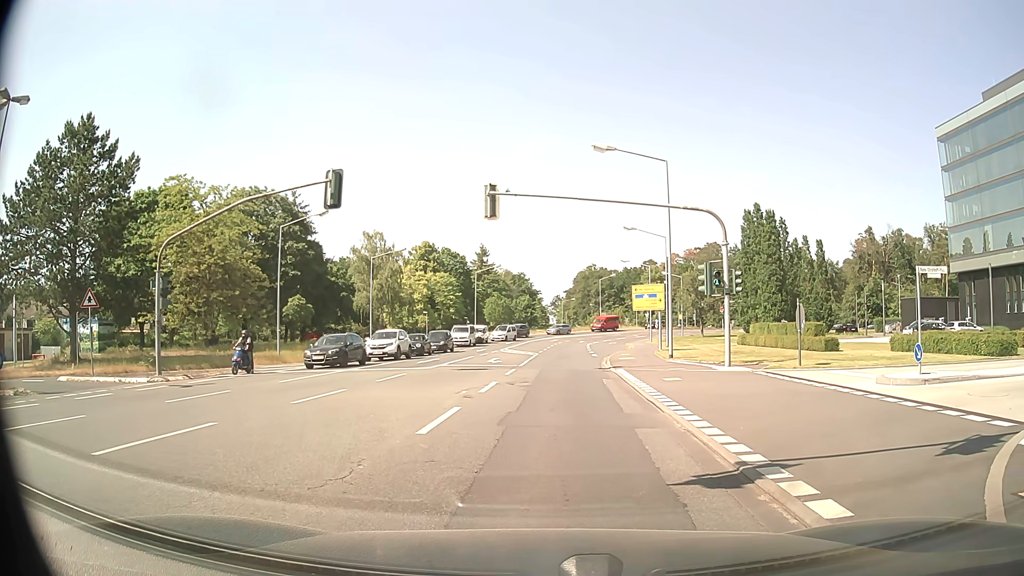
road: tertiary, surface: asphalt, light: Day
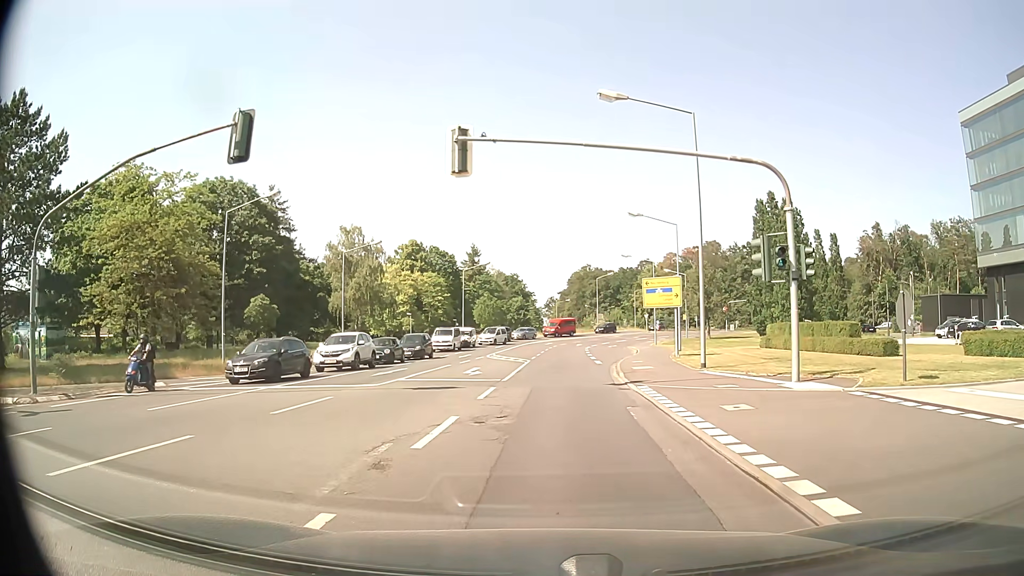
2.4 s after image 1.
(+0.2, +7.5) m; +1°
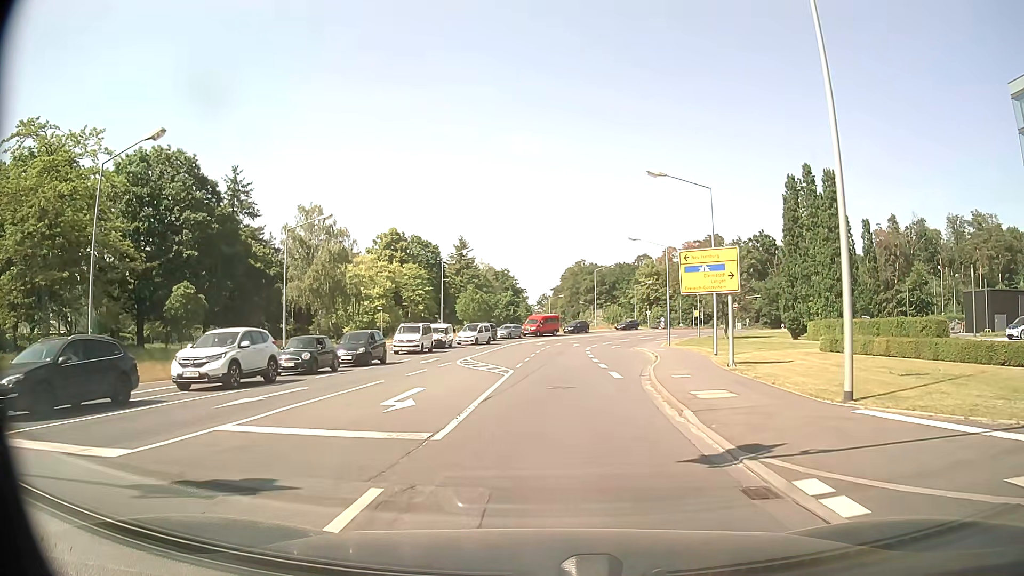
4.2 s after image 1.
(+0.2, +11.7) m; +1°
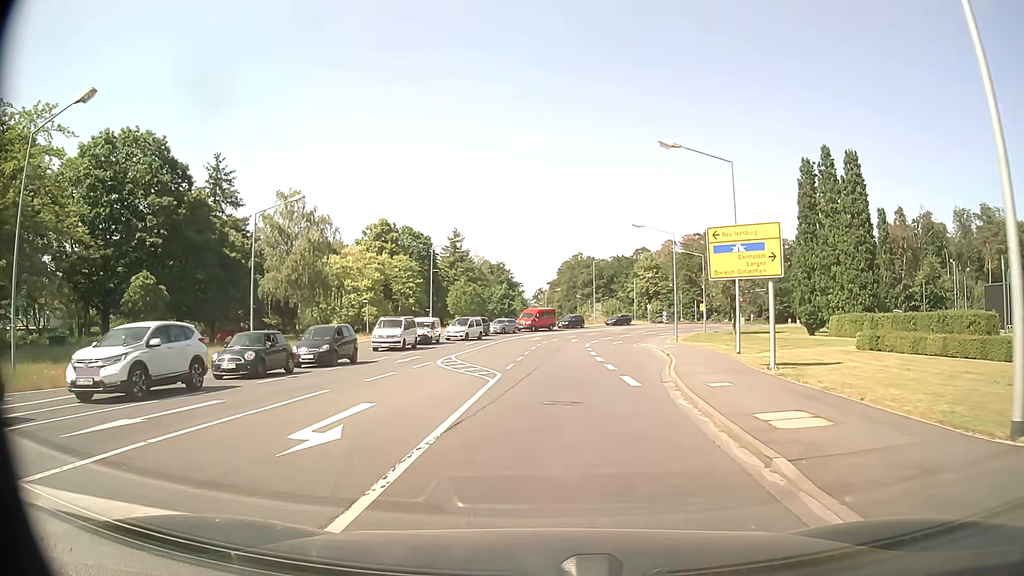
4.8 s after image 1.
(0.0, +4.7) m; 0°
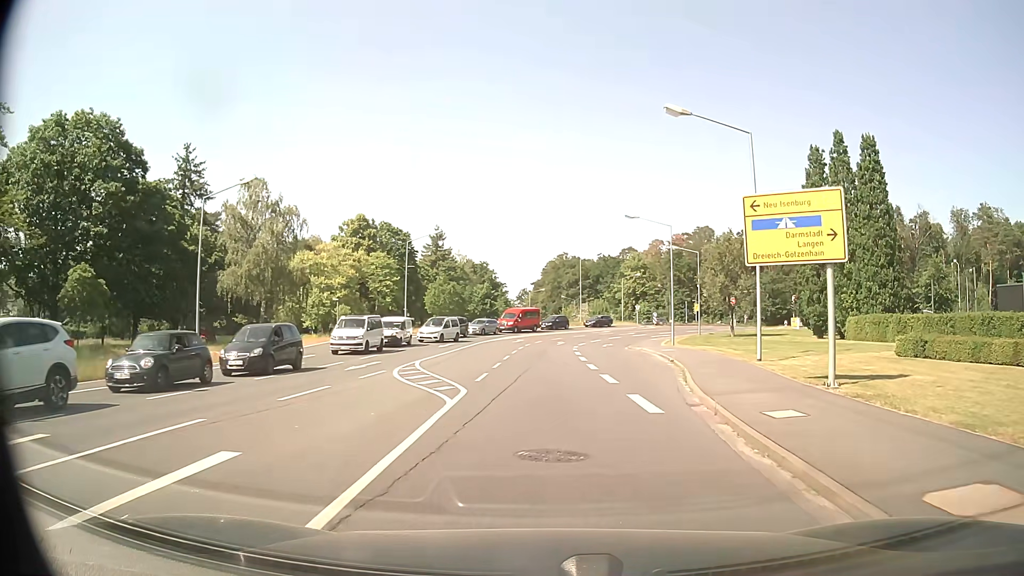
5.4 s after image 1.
(0.0, +5.0) m; +1°
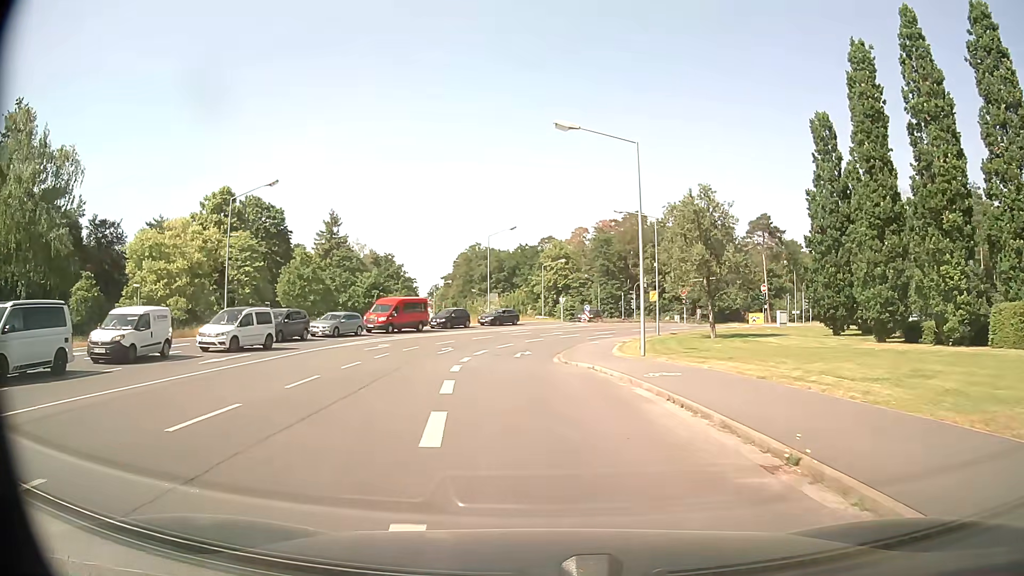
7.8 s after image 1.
(+1.9, +21.4) m; +7°
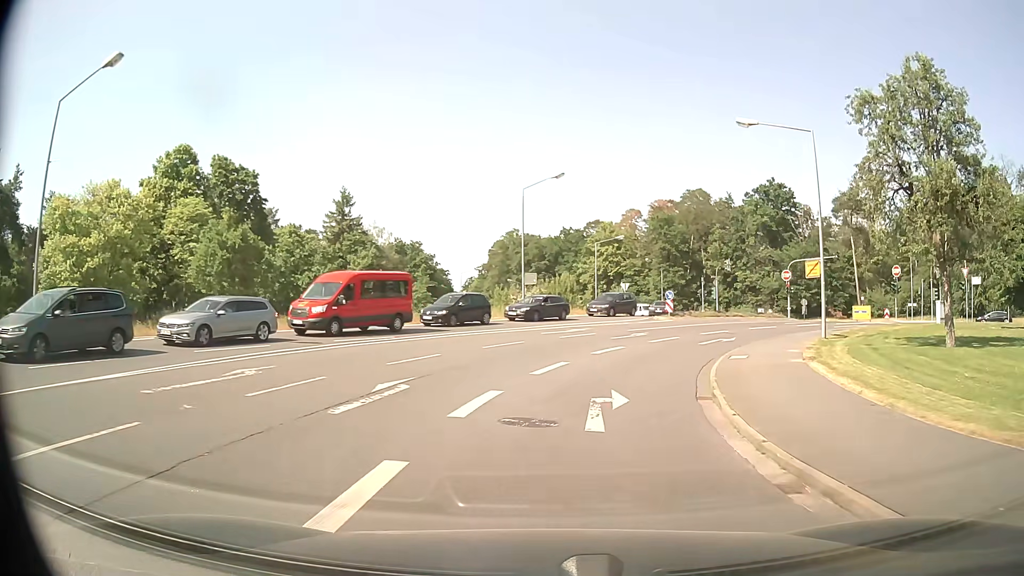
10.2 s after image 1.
(-1.1, +21.7) m; -3°
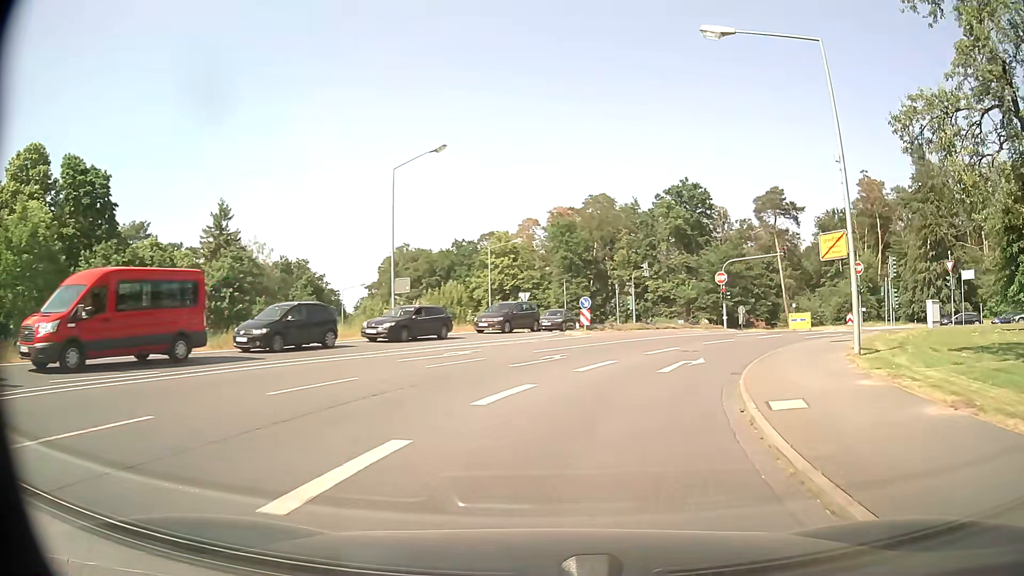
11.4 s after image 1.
(+0.7, +10.6) m; +9°
(+1, +10) (+4, +20) (+9, +28) (+15, +35) (+24, +40) (+34, +41) (+44, +40) (+54, +37) (+63, +33) (+73, +31) m
